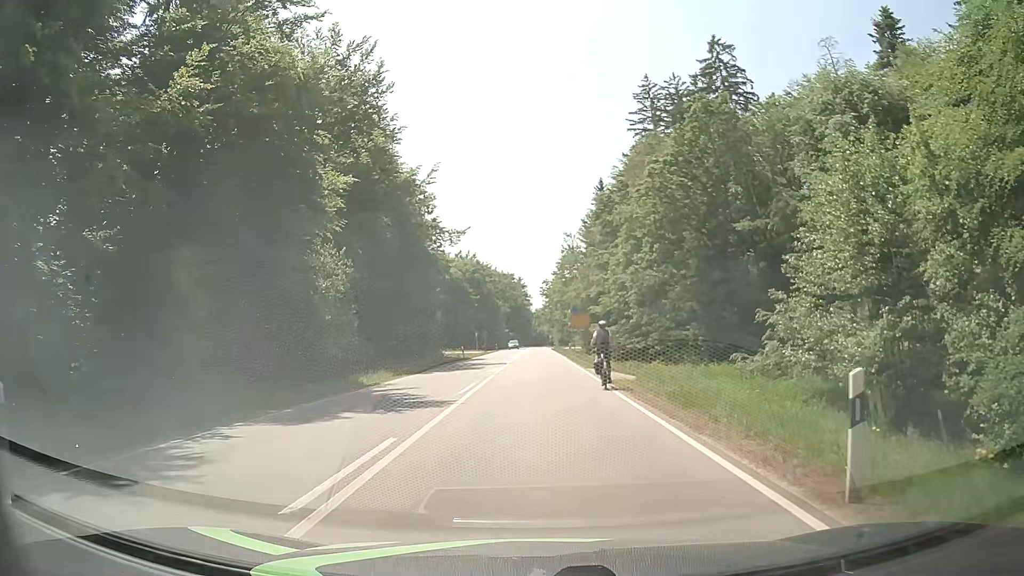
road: secondary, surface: asphalt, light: Day
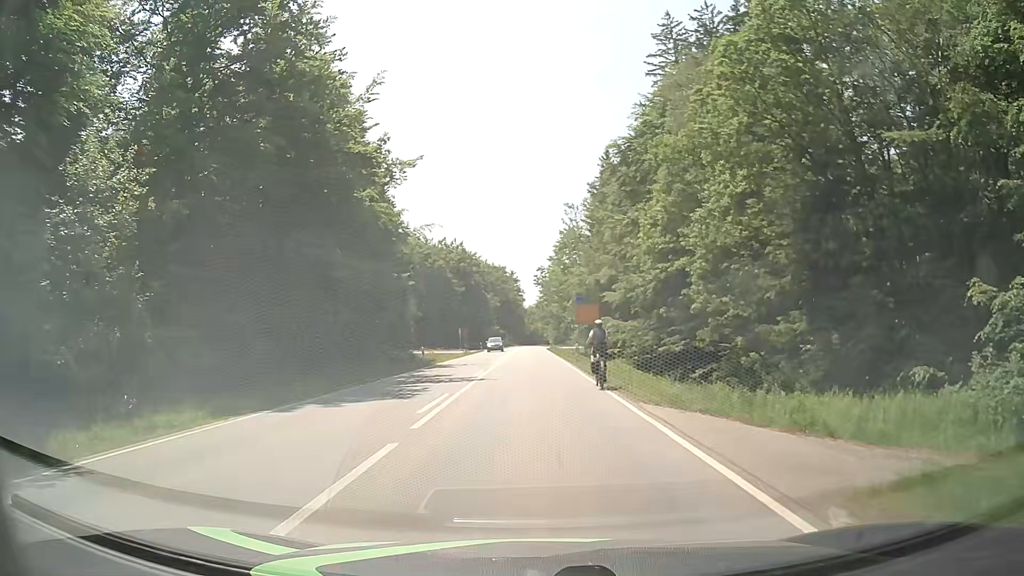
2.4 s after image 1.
(0.0, +16.8) m; 0°
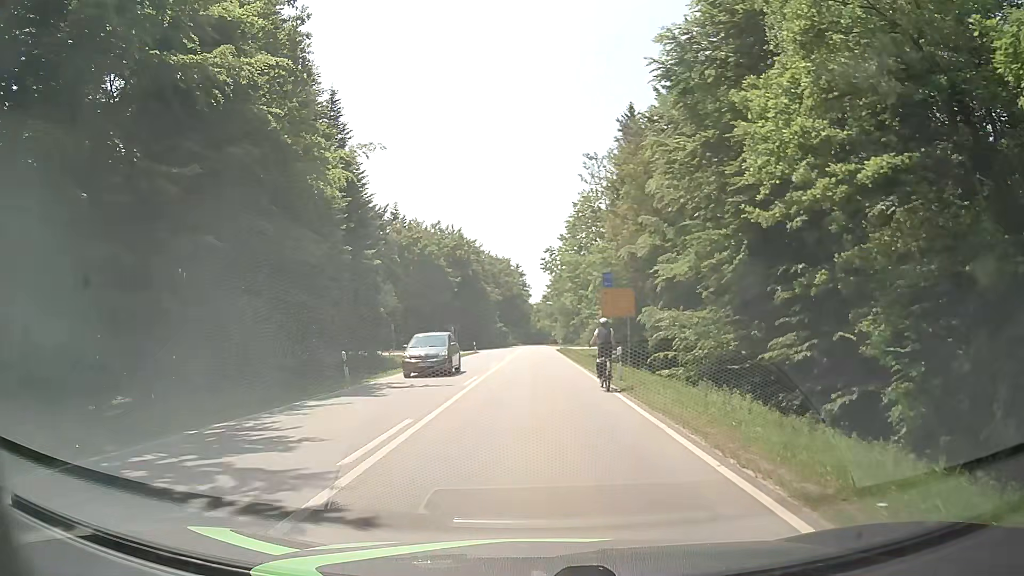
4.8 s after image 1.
(-0.1, +17.1) m; -2°
